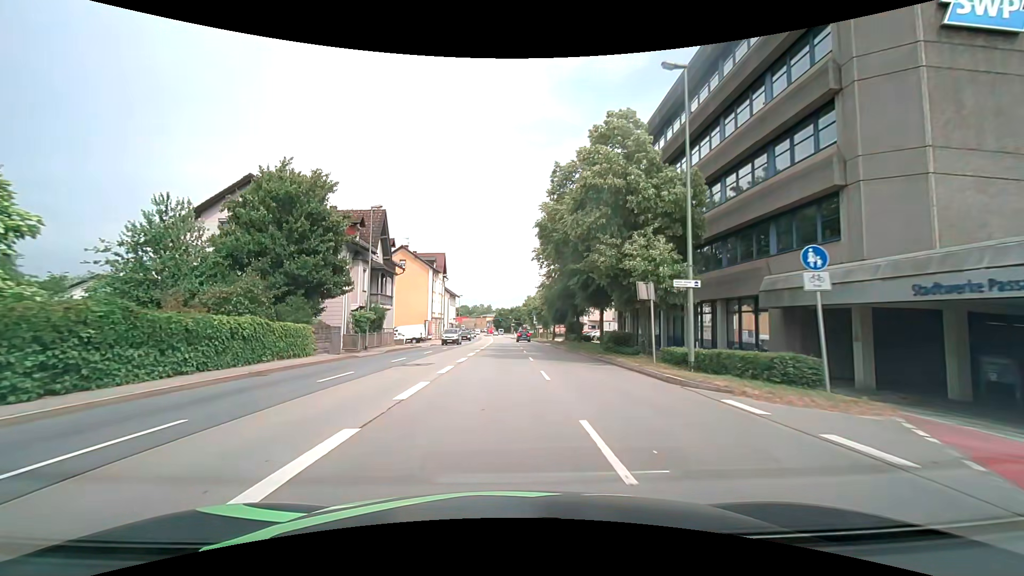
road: primary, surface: asphalt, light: Day
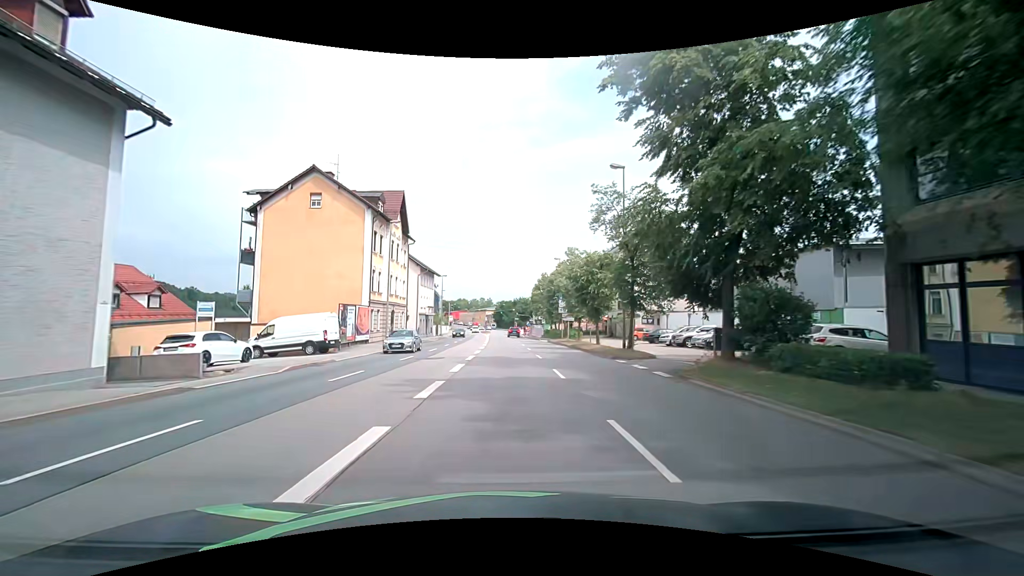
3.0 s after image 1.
(-0.3, +35.9) m; -1°
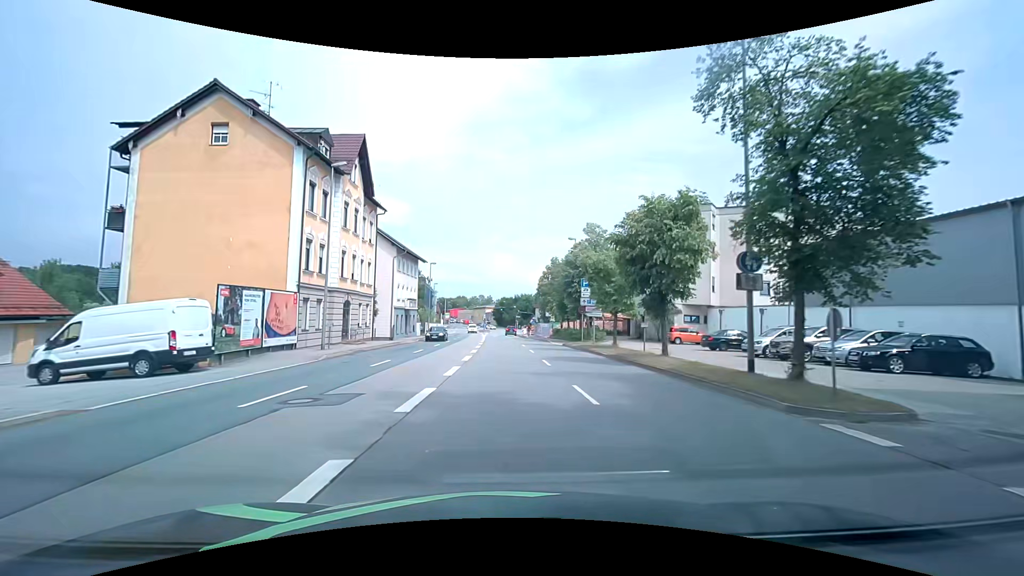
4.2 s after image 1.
(+0.1, +13.8) m; +1°
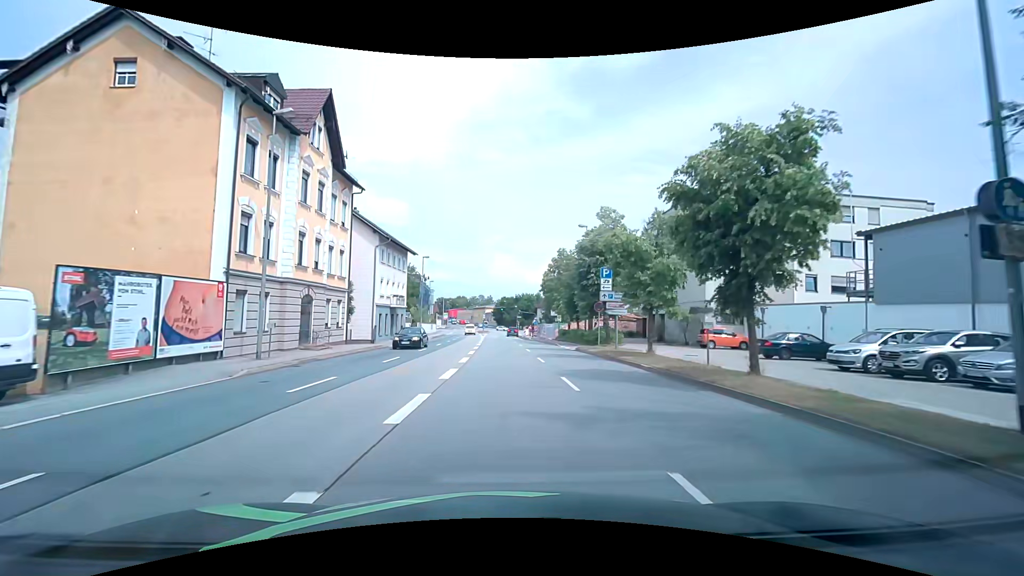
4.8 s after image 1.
(-0.1, +6.8) m; 0°
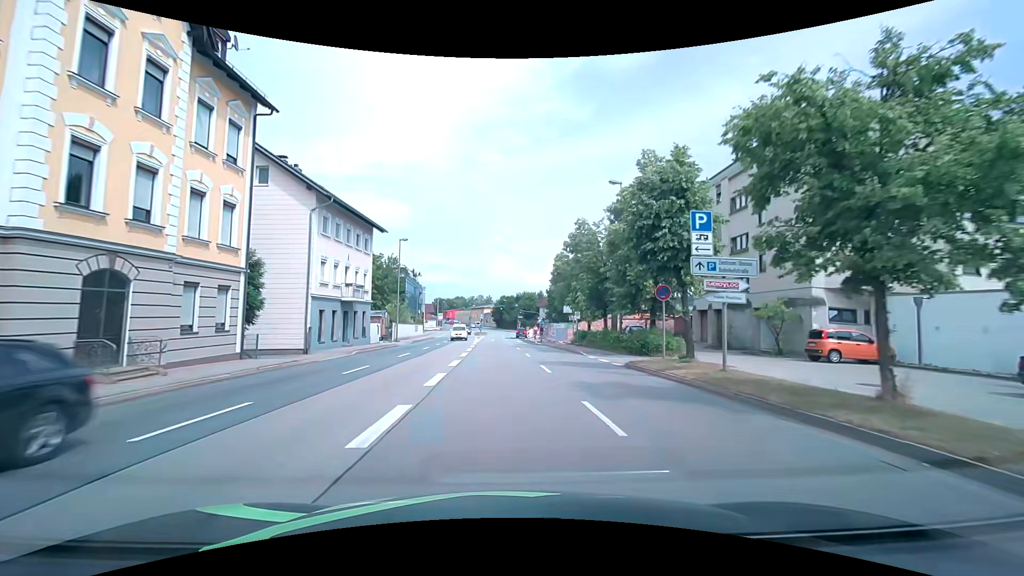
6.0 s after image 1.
(0.0, +13.4) m; 0°
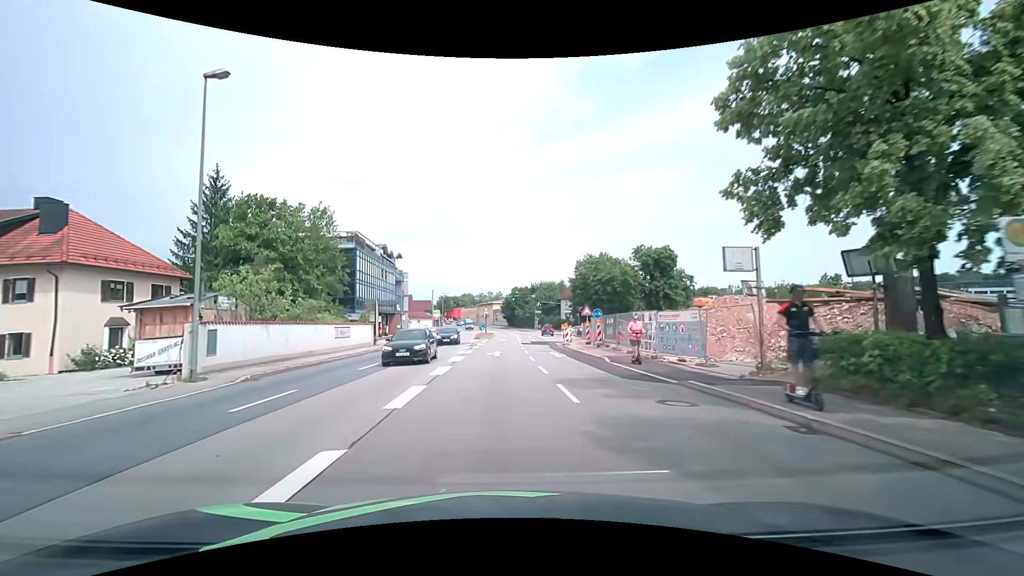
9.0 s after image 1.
(-0.4, +33.2) m; -2°
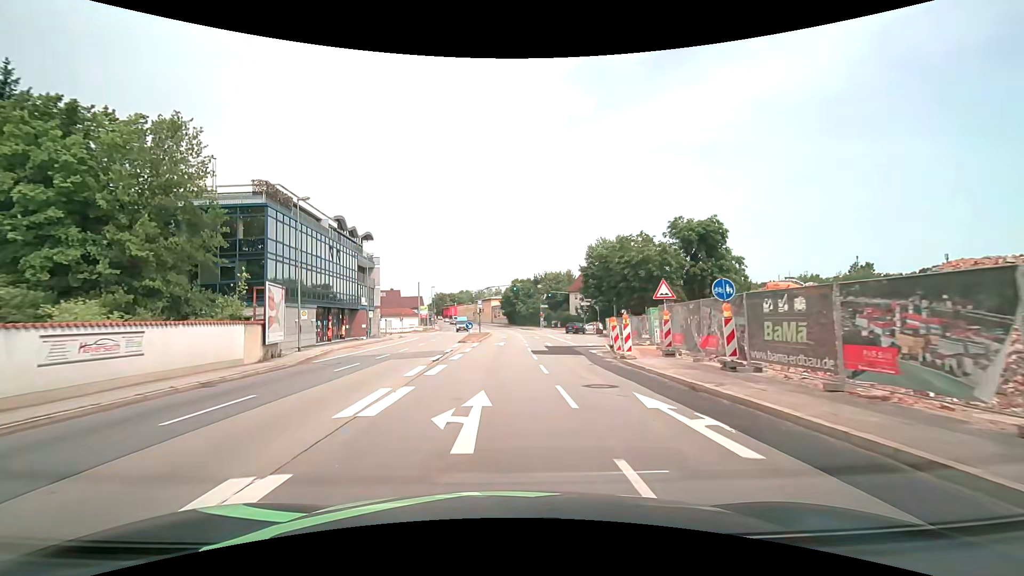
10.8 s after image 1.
(+0.2, +19.0) m; +1°
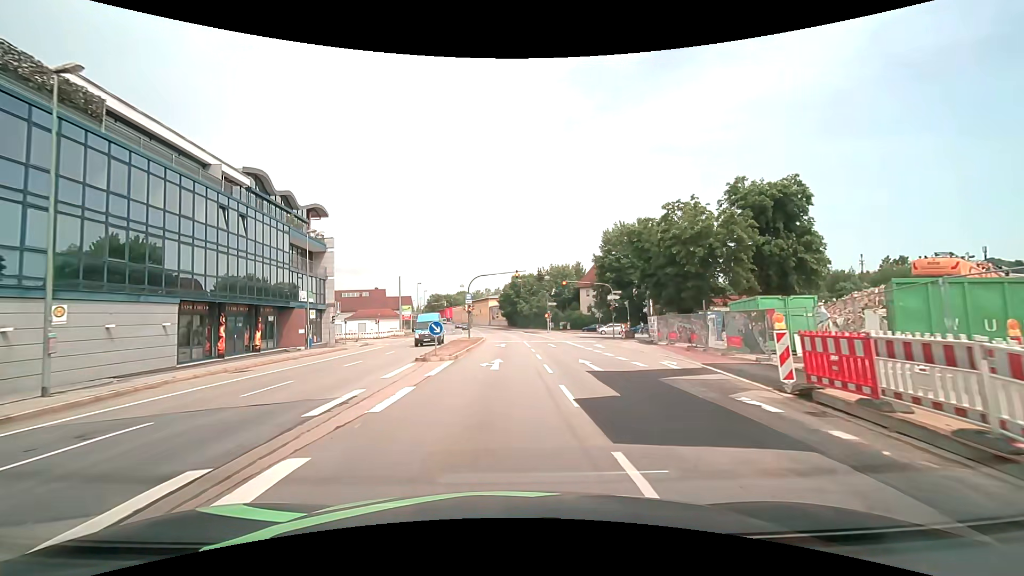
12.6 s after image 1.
(0.0, +17.6) m; 0°
